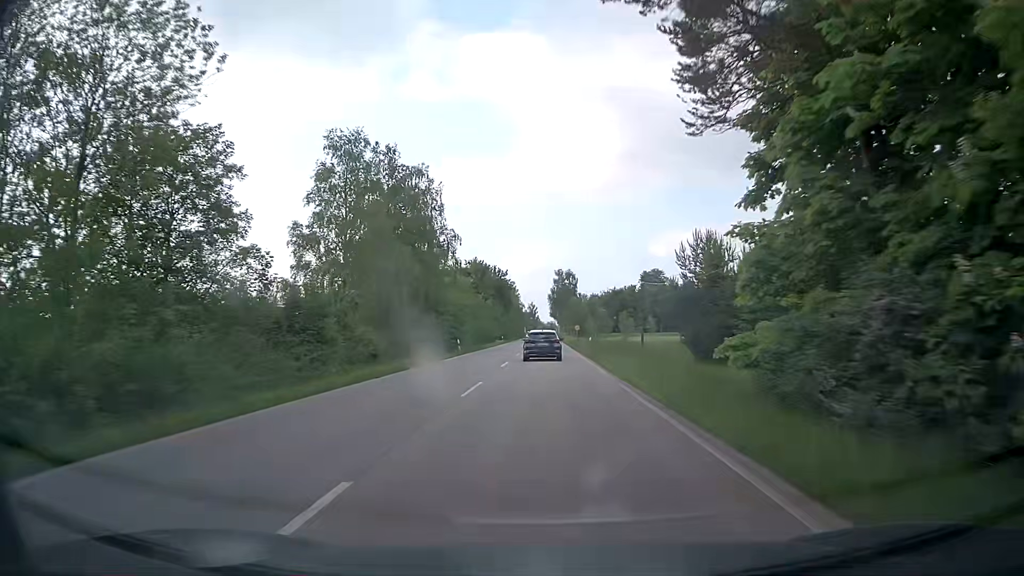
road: secondary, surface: asphalt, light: Day
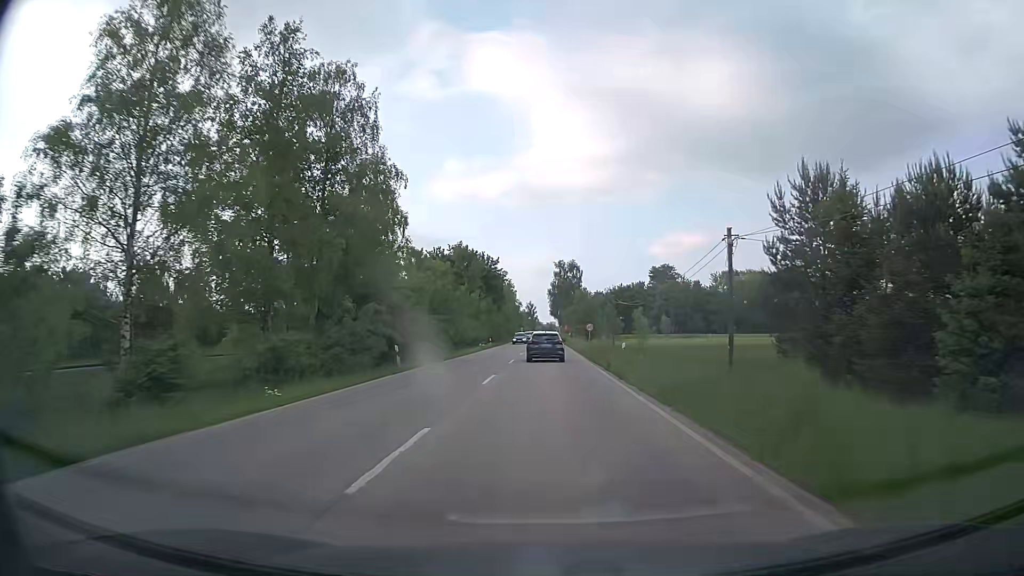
(0.0, +20.3) m; 0°
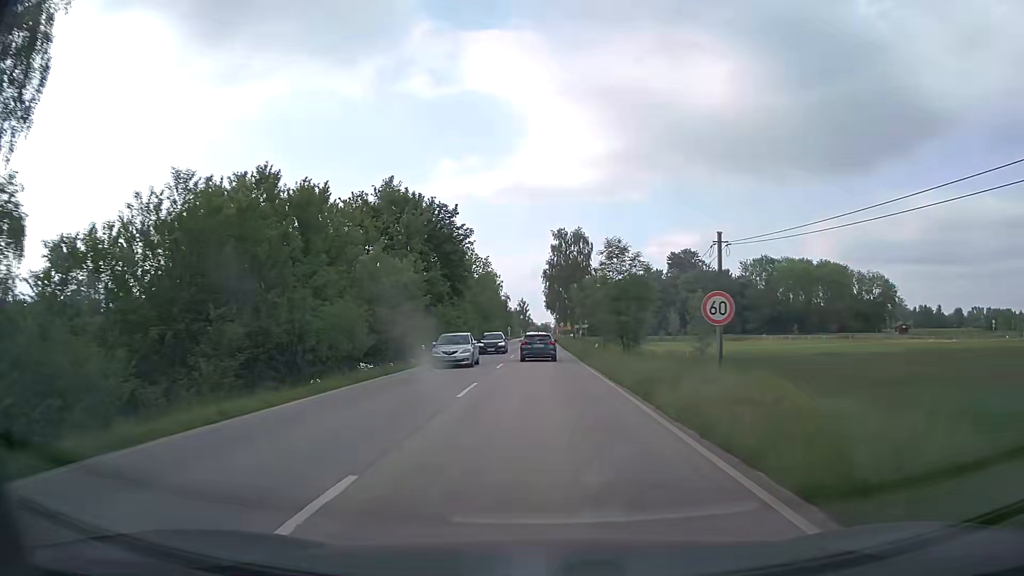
(+0.3, +39.1) m; 0°
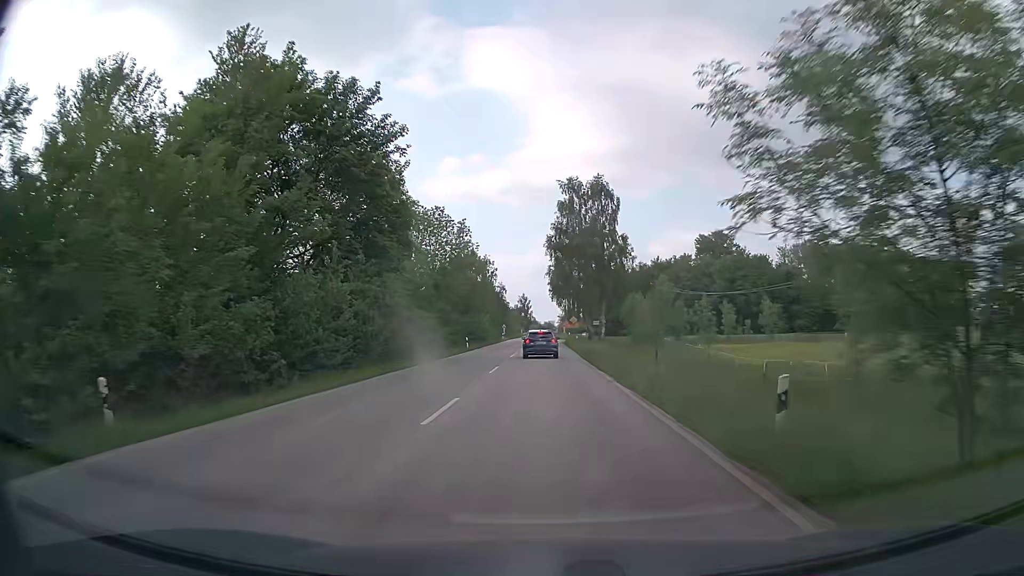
(0.0, +28.4) m; 0°
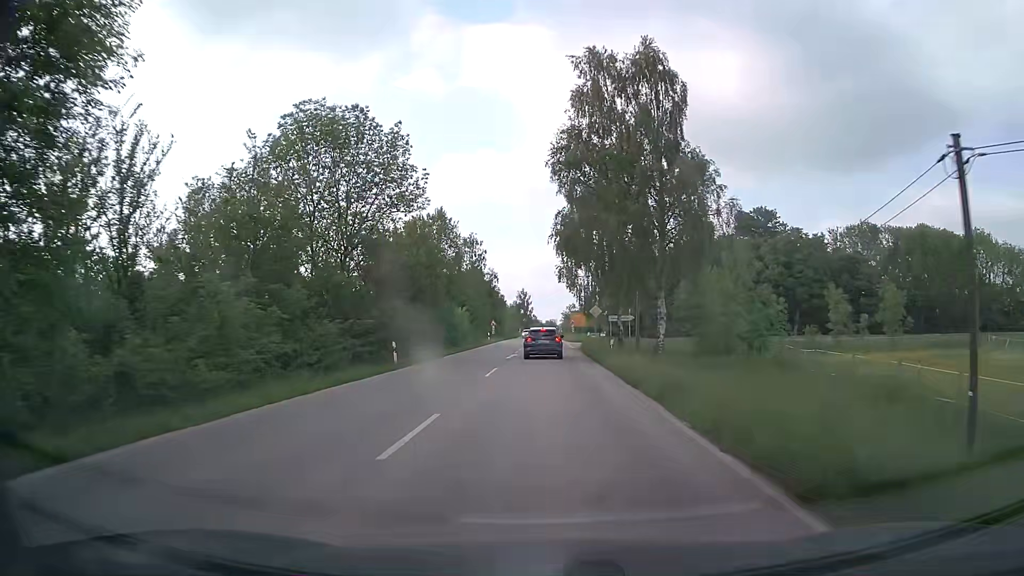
(0.0, +27.7) m; 0°
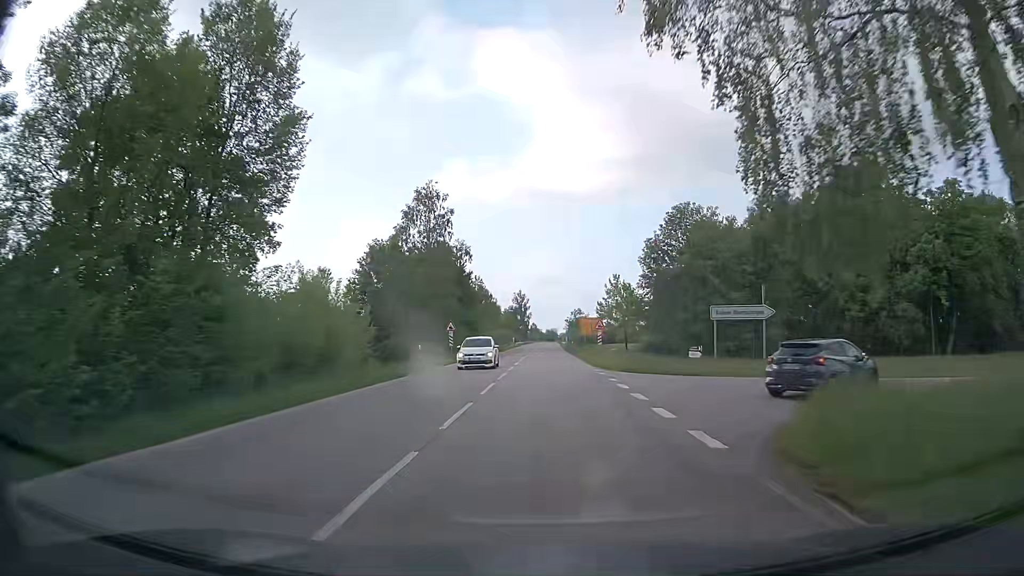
(-0.2, +39.5) m; 0°
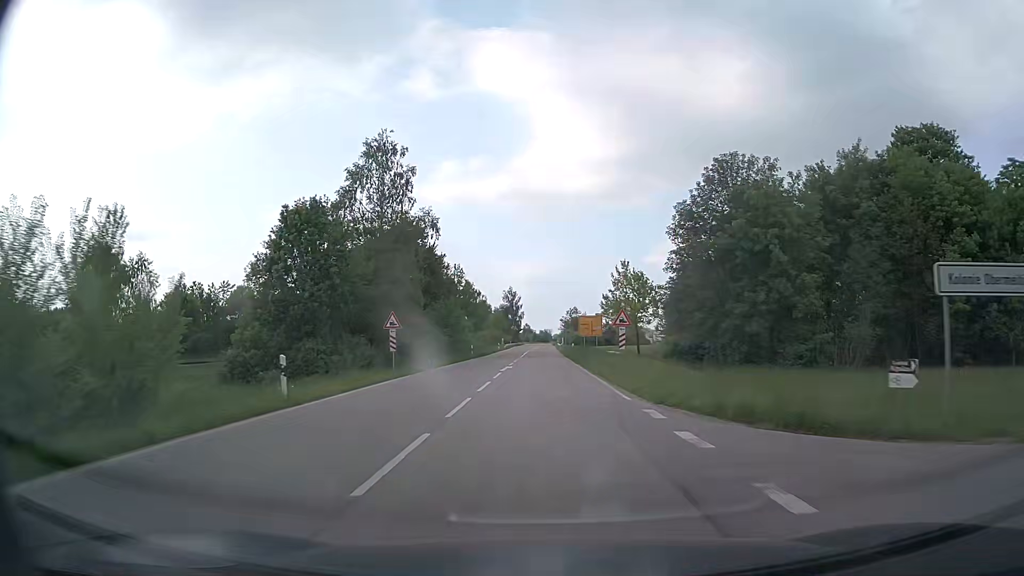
(+0.1, +16.4) m; +1°
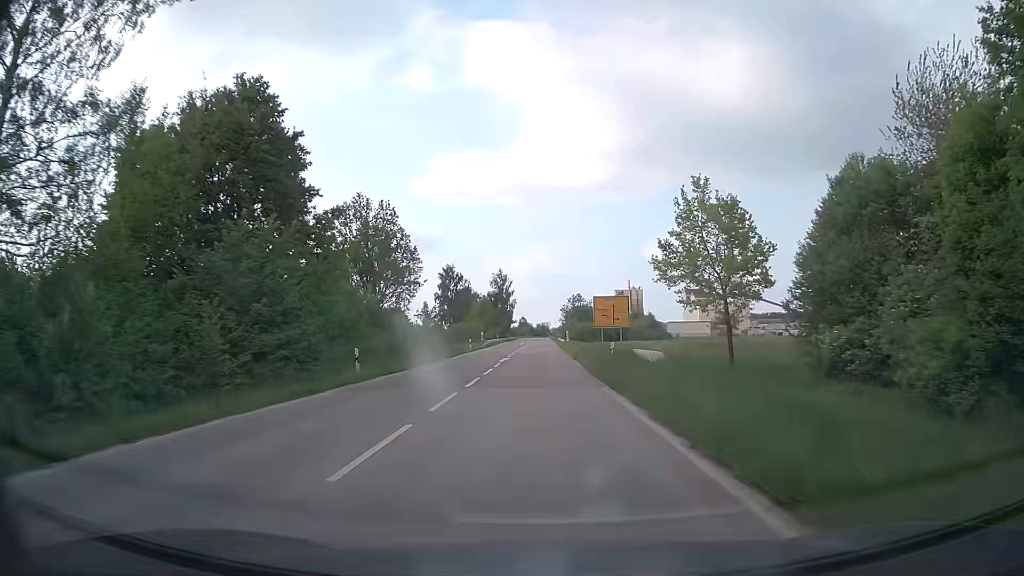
(+0.2, +35.8) m; +1°
(0, +10) (0, +20) (0, +30) (0, +40) (0, +50) (0, +60) (0, +70) (0, +80) (0, +90) (-1, +100) m
